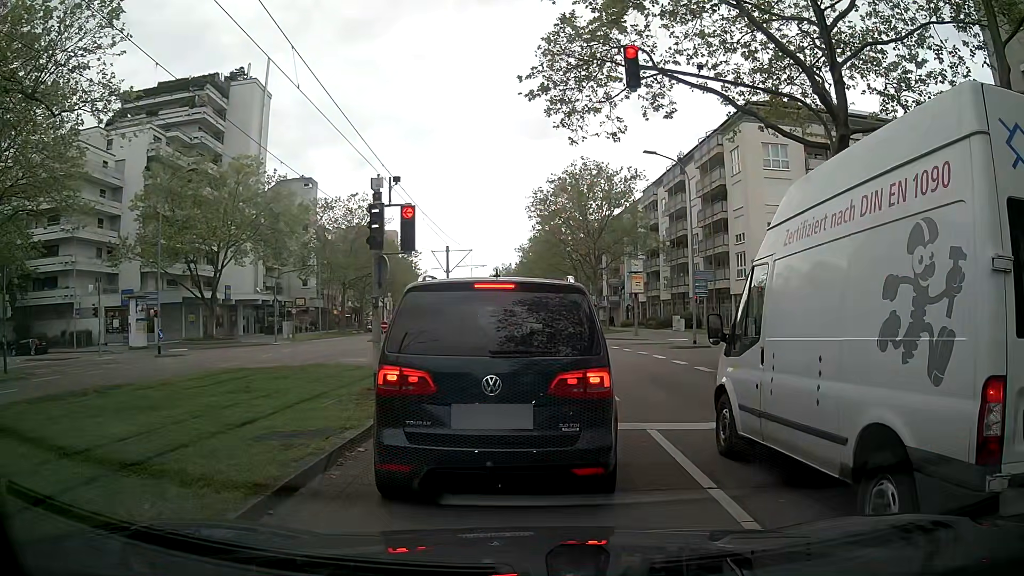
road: tertiary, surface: asphalt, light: Day
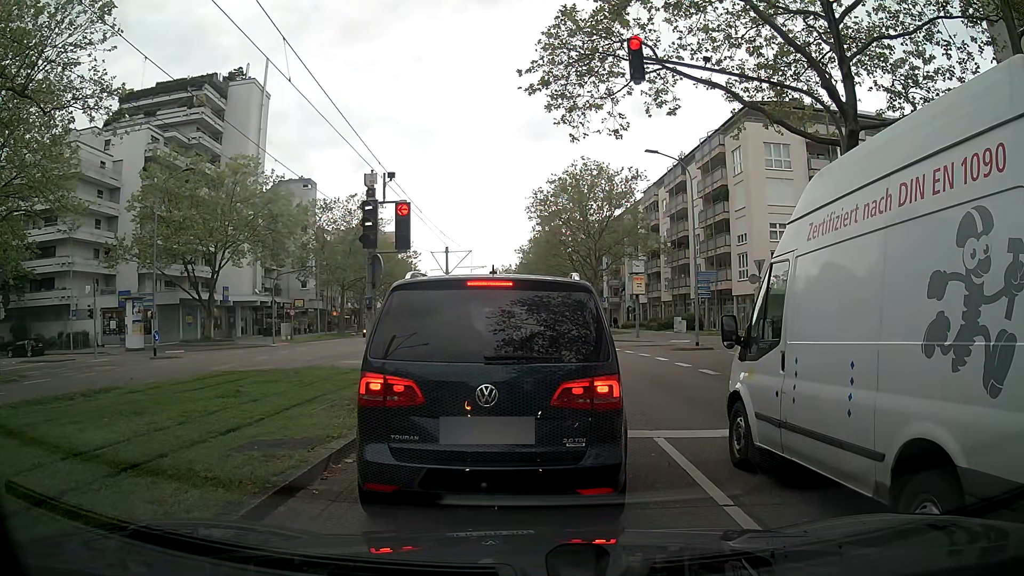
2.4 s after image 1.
(0.0, +0.5) m; 0°
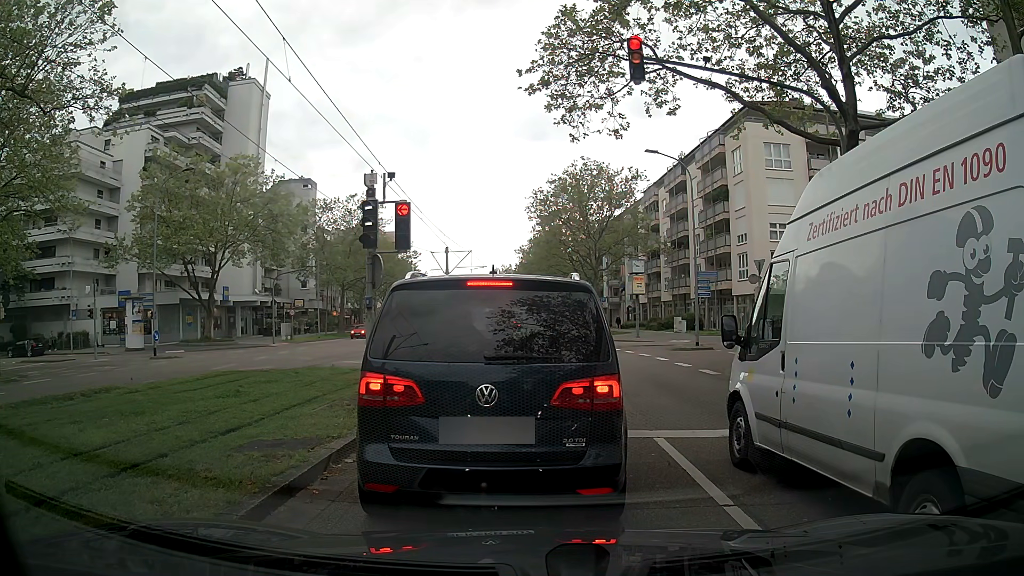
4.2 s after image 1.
(0.0, 0.0) m; 0°
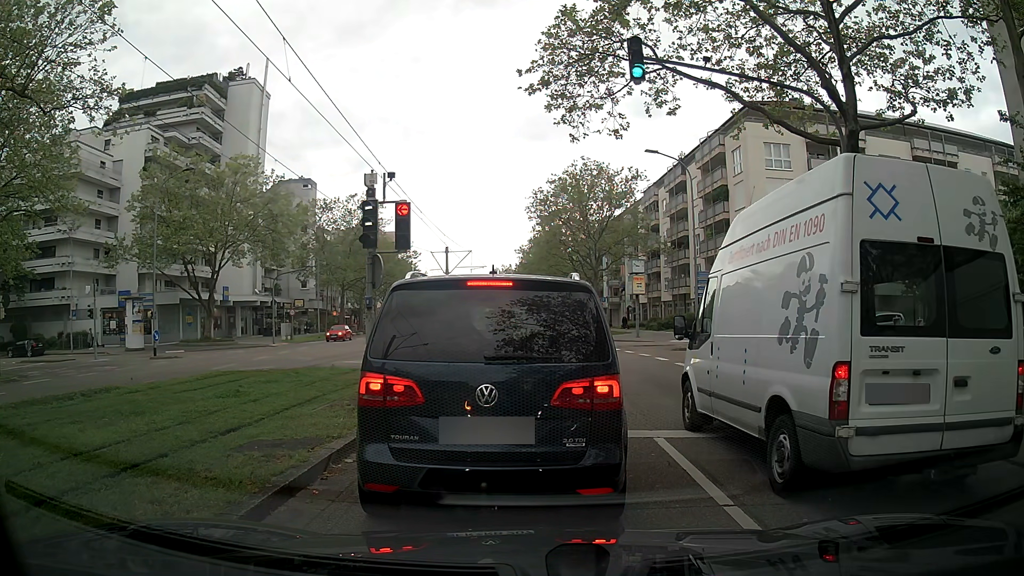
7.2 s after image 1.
(0.0, 0.0) m; 0°
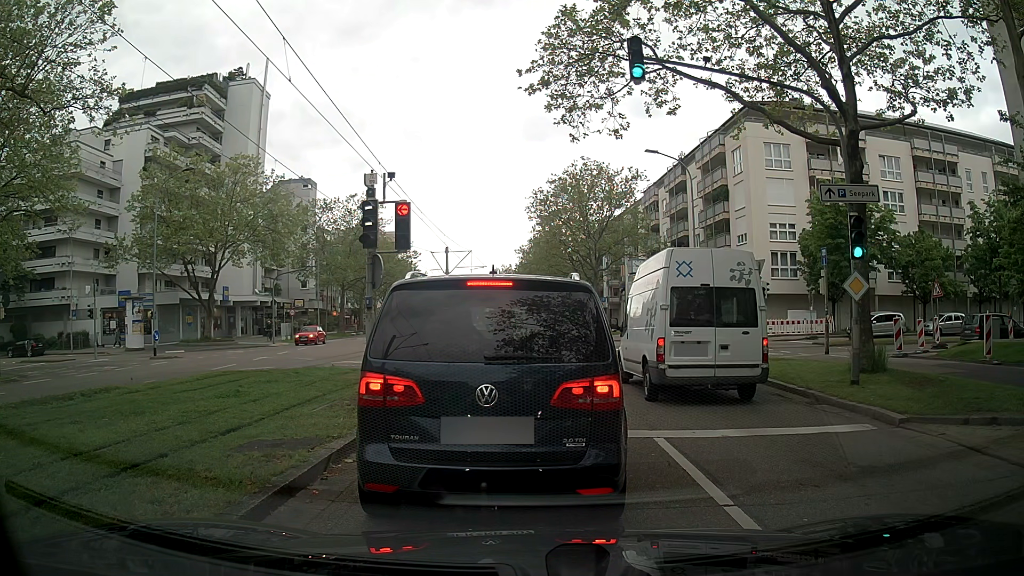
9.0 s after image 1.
(0.0, 0.0) m; 0°
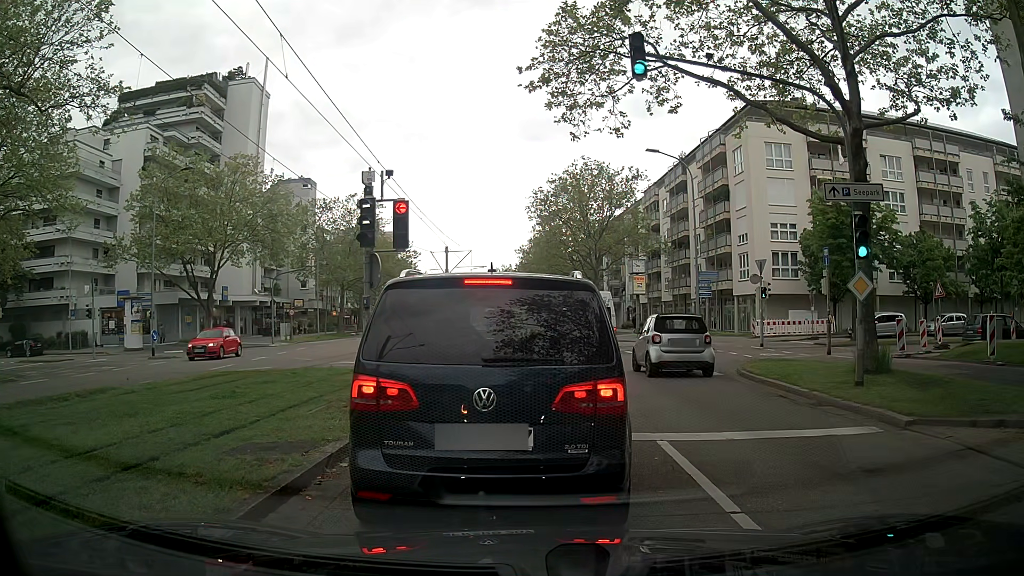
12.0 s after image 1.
(0.0, +0.2) m; 0°
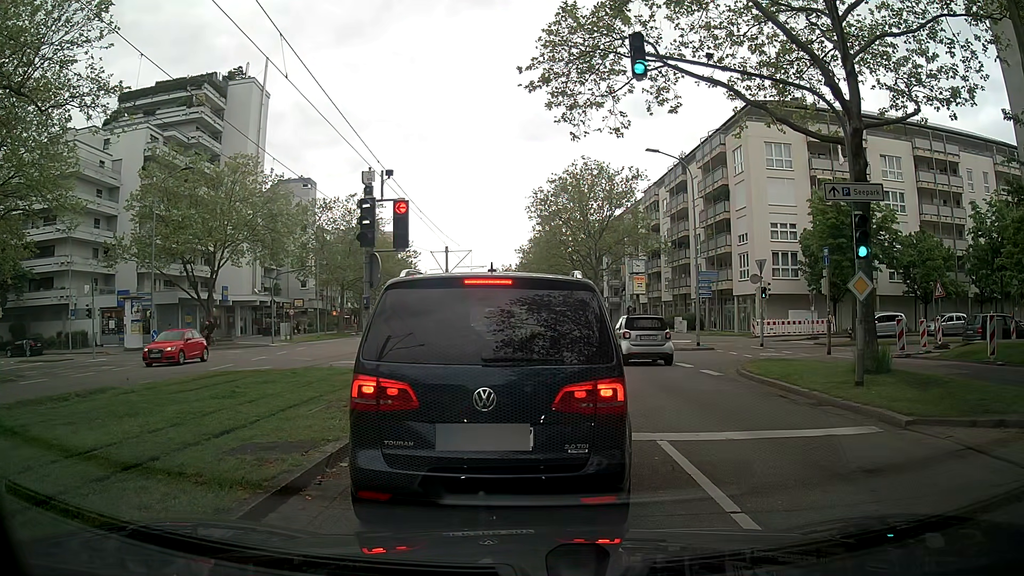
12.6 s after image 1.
(0.0, 0.0) m; 0°
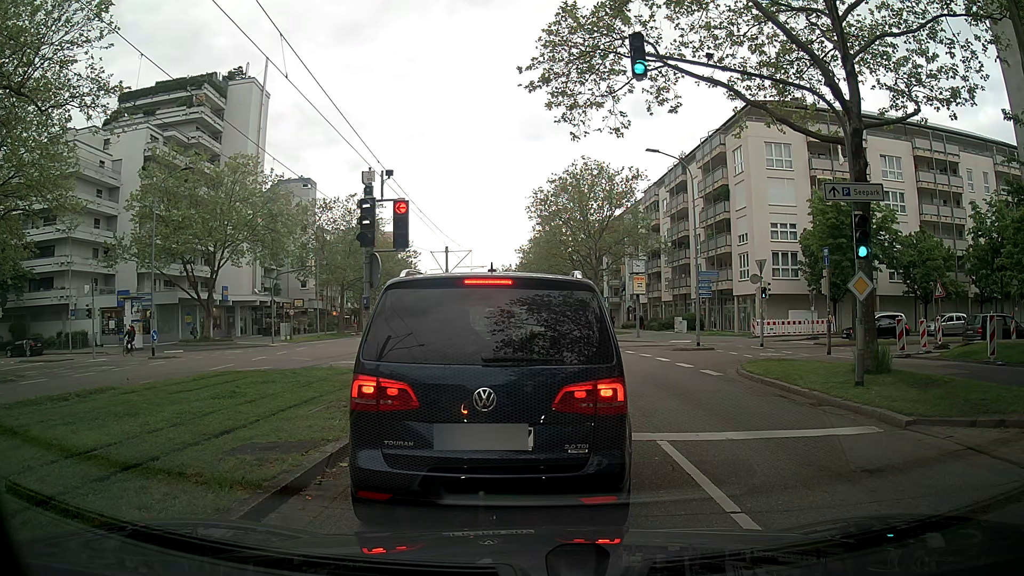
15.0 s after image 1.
(0.0, 0.0) m; 0°
